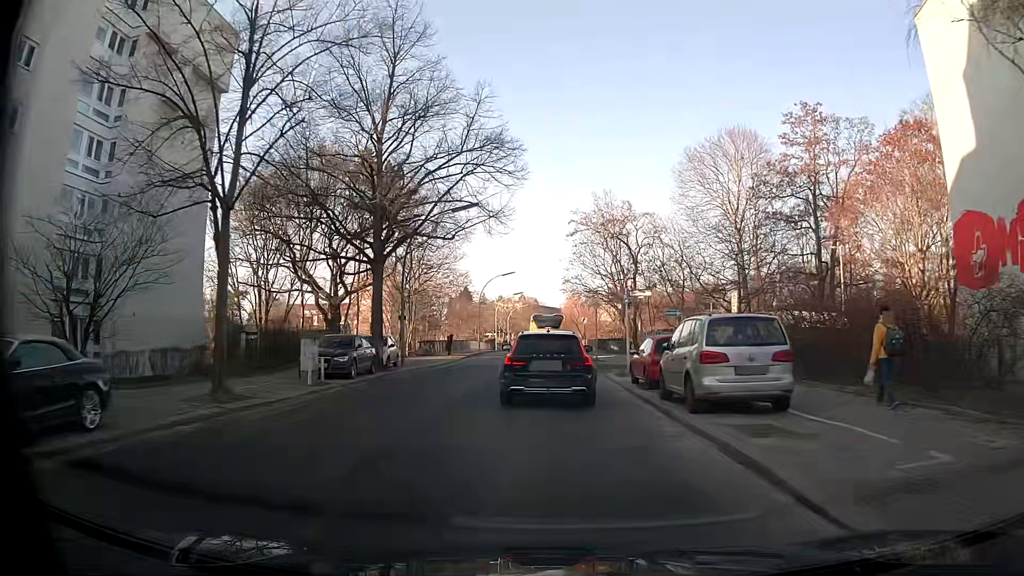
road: tertiary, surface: asphalt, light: Day
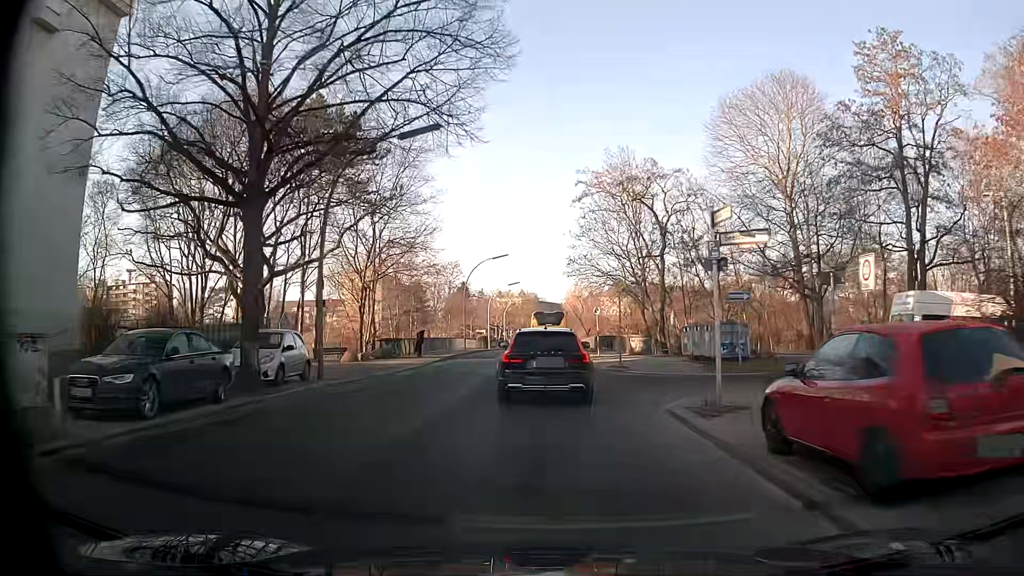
(0.0, +12.3) m; 0°
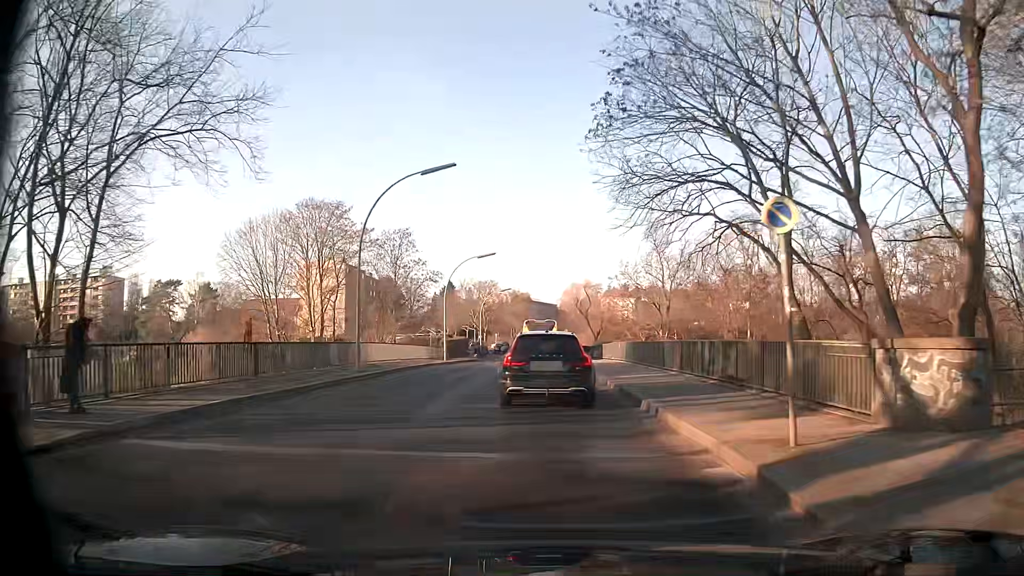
(+0.3, +30.6) m; +1°
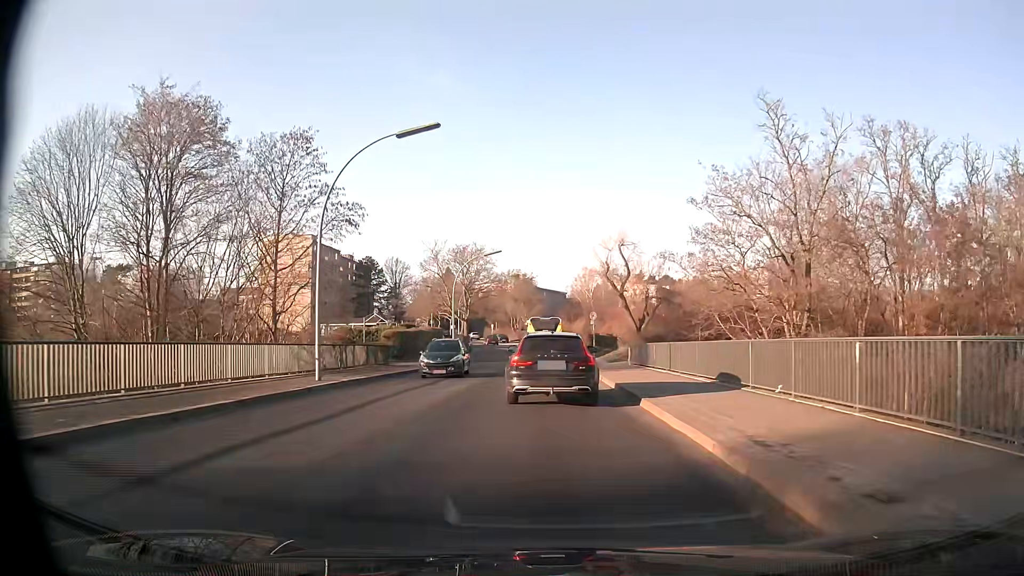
(-0.5, +29.4) m; -1°
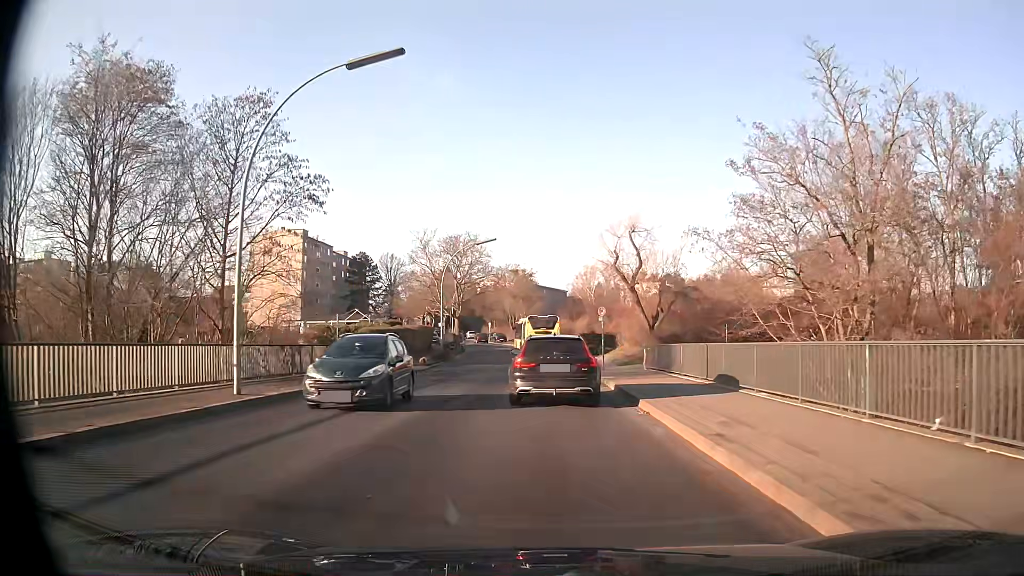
(0.0, +5.8) m; 0°
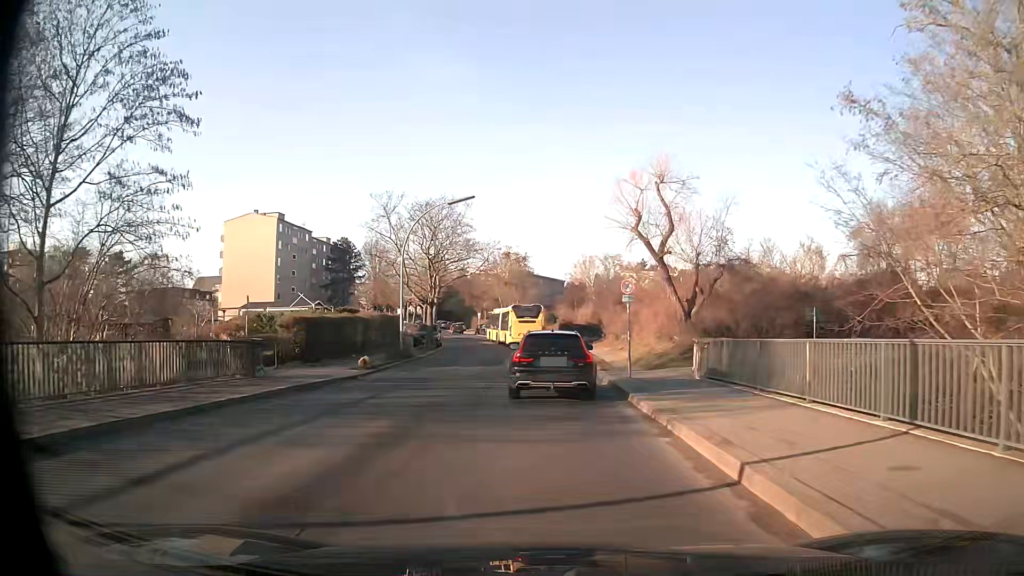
(0.0, +11.5) m; 0°
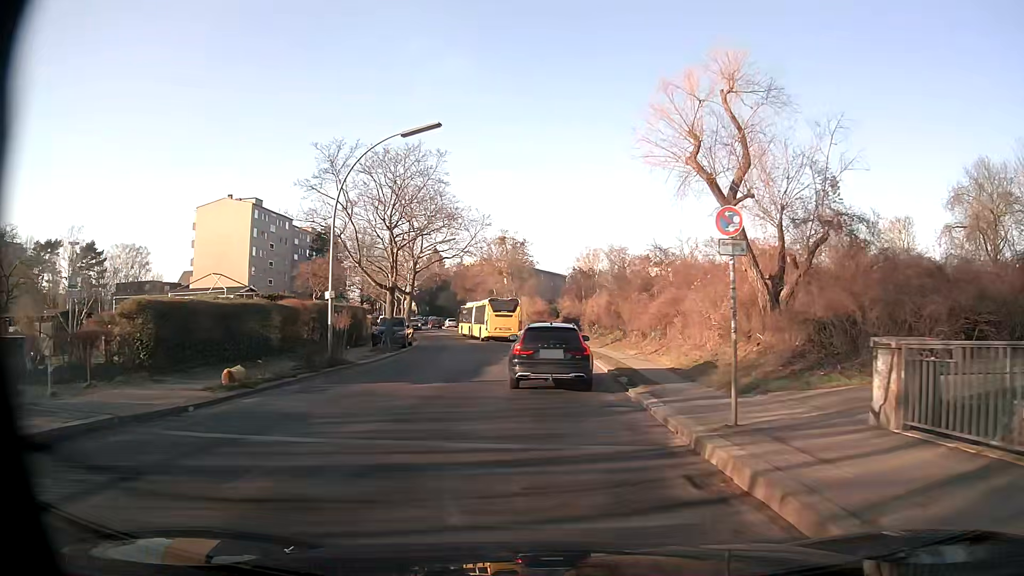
(+0.1, +11.5) m; 0°
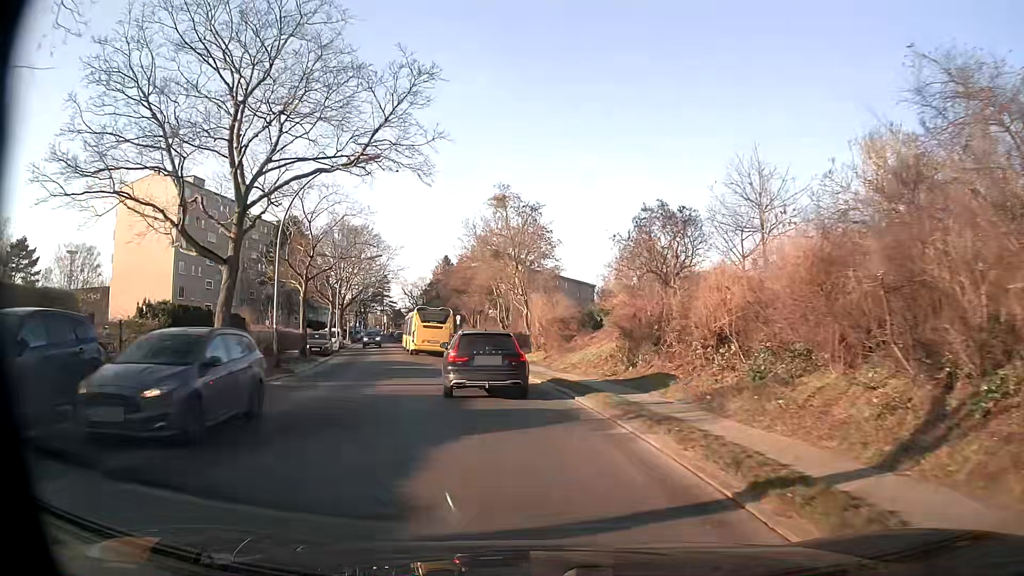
(-0.3, +29.7) m; -2°
(0, +10) (-2, +20) (-3, +30) (-6, +39) (-8, +49) (-10, +59) (-13, +69) (-15, +78) (-18, +88) (-20, +98) m
